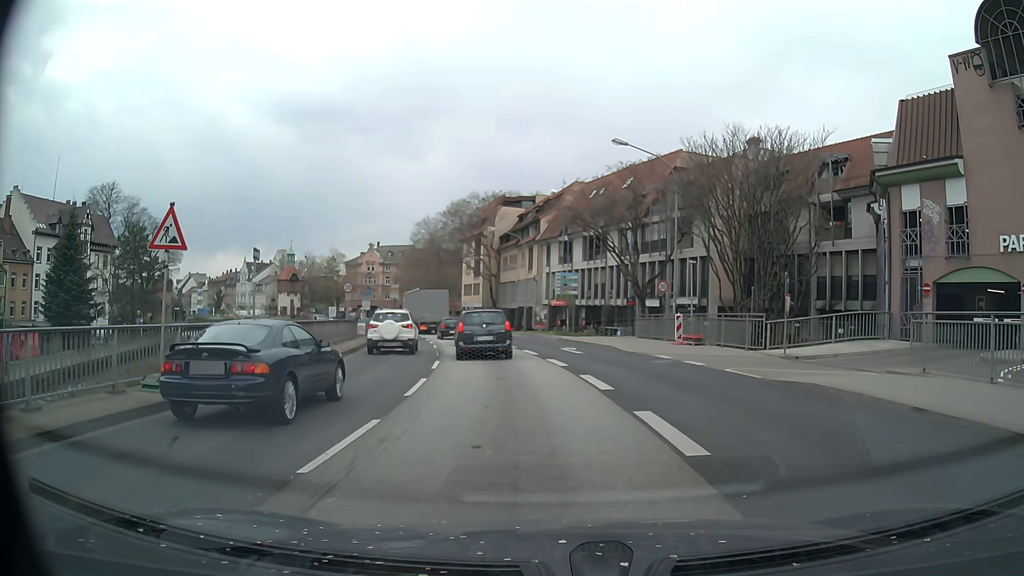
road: primary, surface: asphalt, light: Day
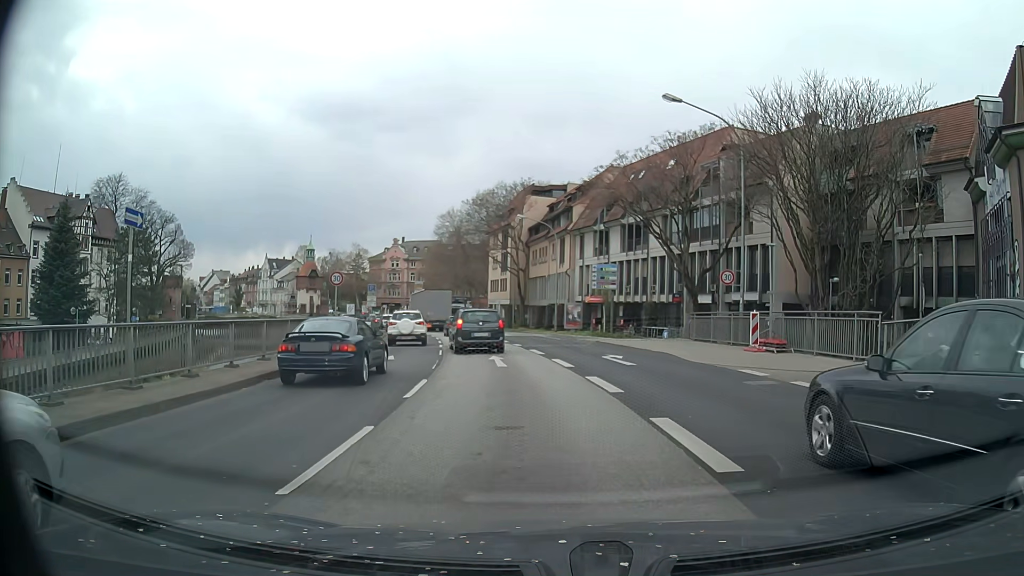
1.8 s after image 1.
(-0.2, +6.8) m; -3°
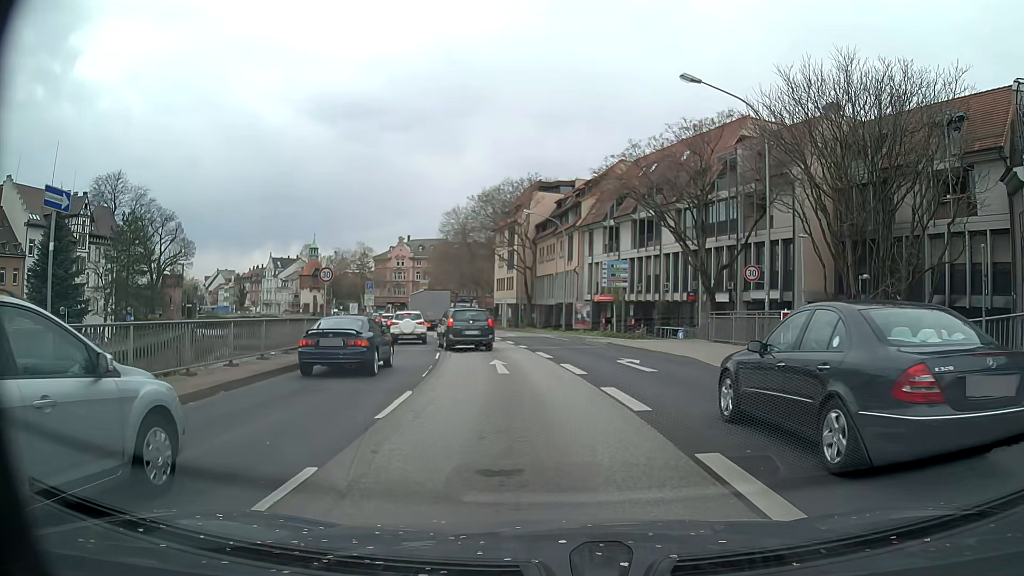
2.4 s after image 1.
(0.0, +2.3) m; -2°
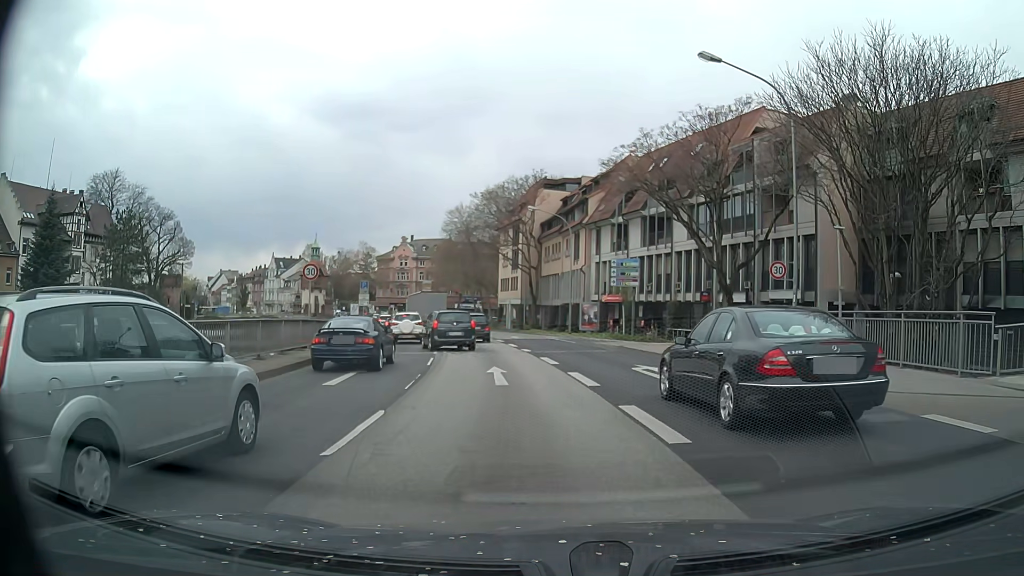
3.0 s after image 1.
(0.0, +2.3) m; +1°
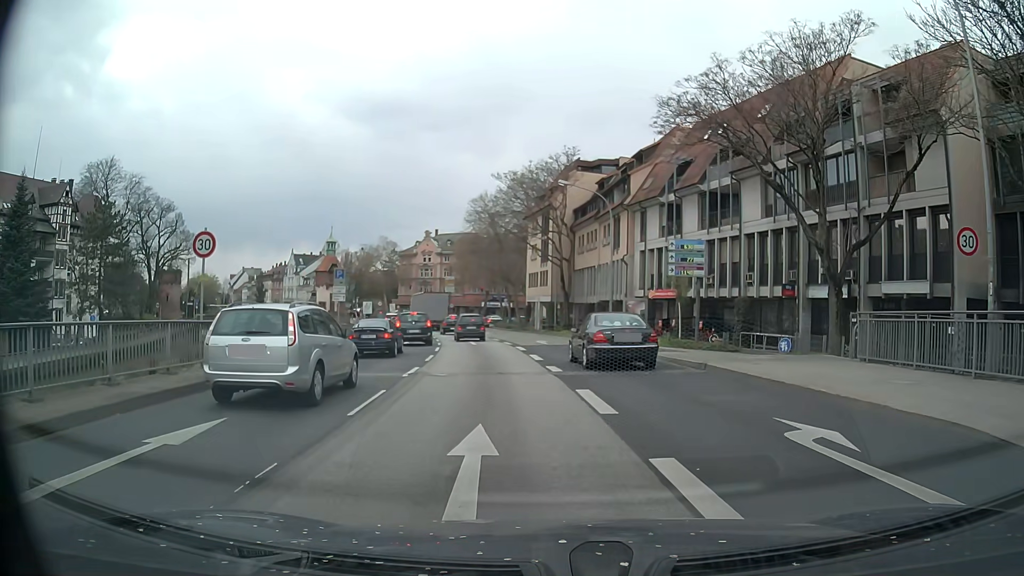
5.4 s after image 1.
(-0.3, +9.7) m; -3°
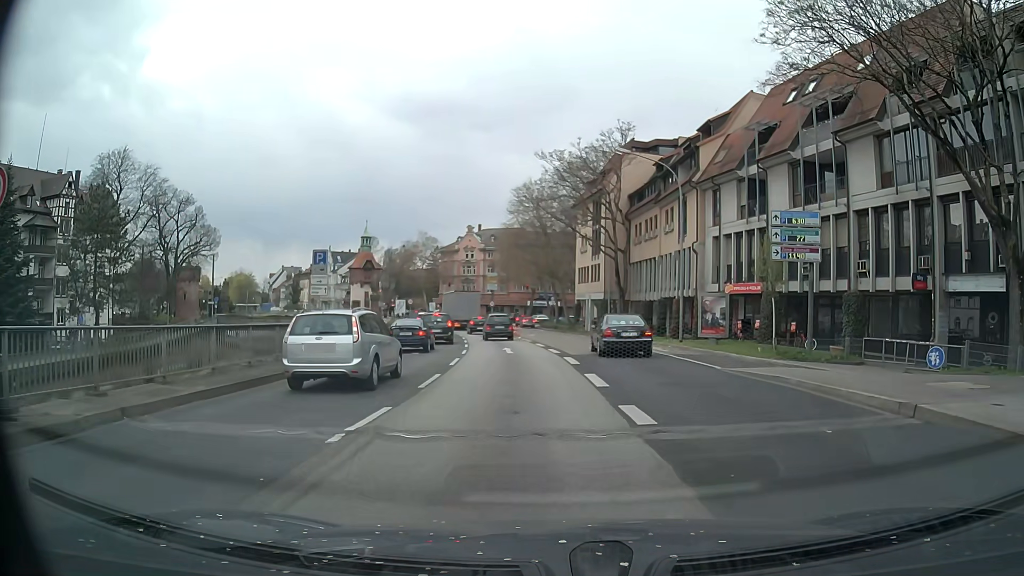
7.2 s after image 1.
(-0.3, +8.1) m; -4°
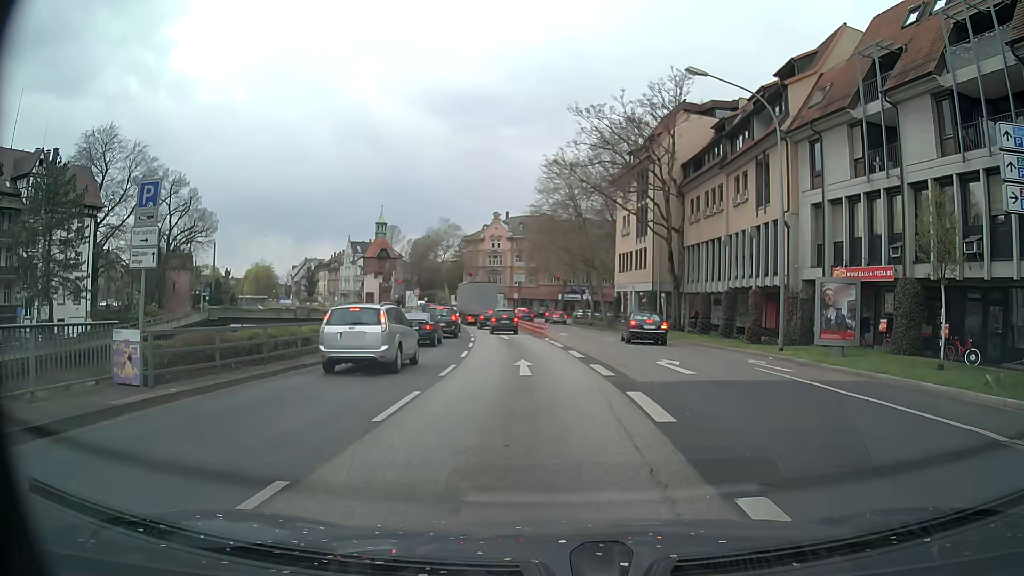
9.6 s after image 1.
(-0.2, +11.0) m; -2°
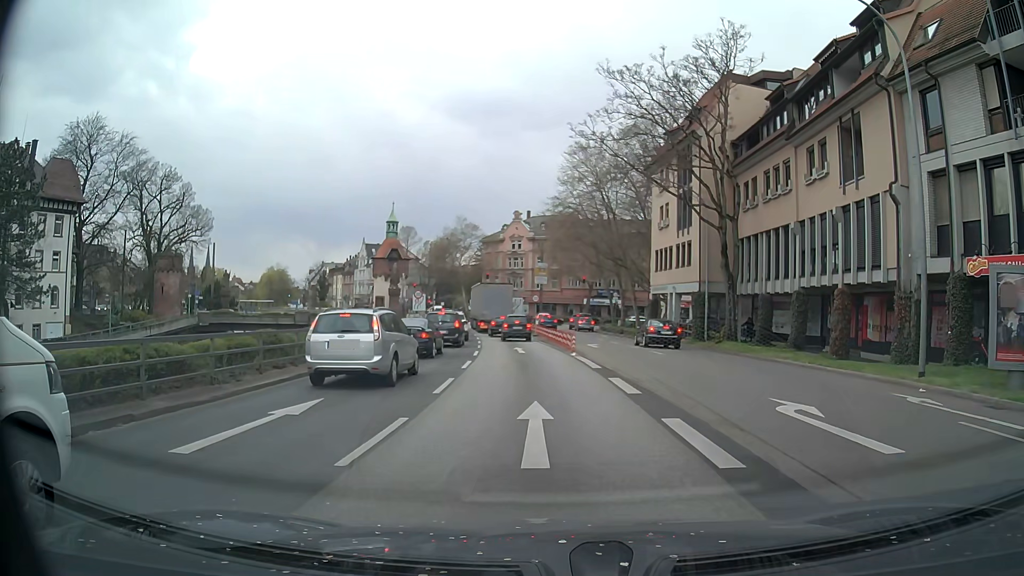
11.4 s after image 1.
(-0.1, +8.2) m; -1°
